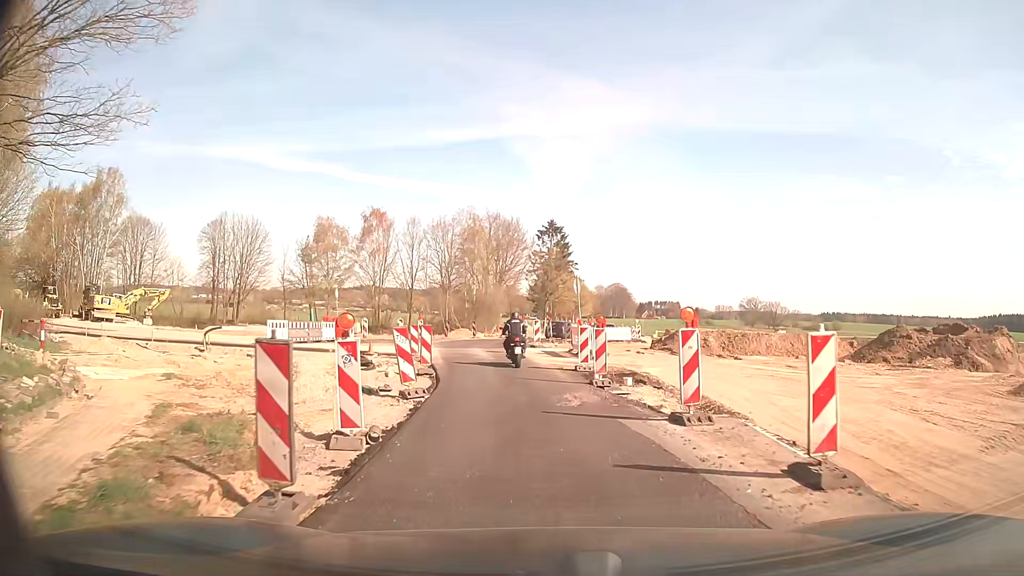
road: secondary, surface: asphalt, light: Day
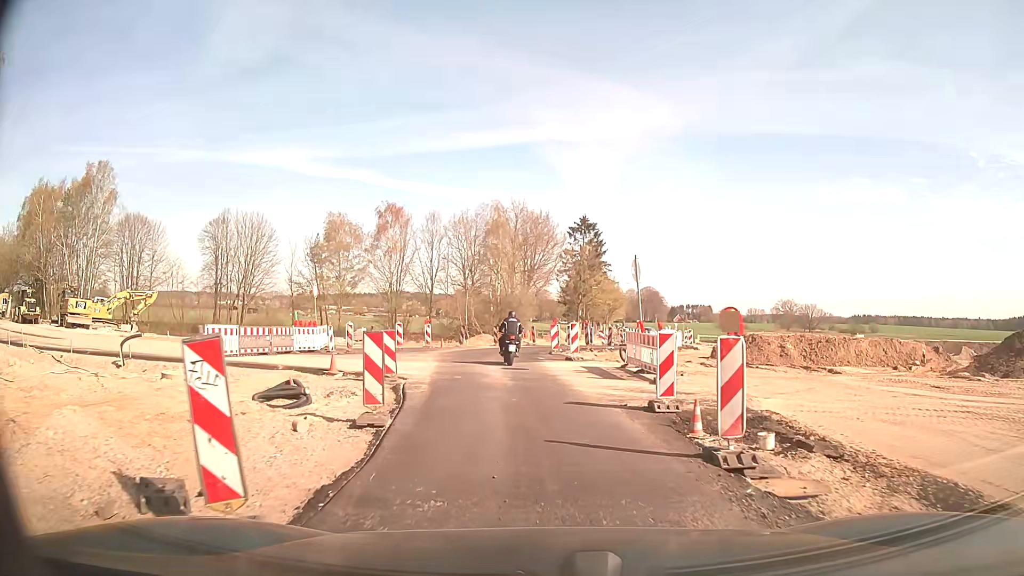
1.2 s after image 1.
(-0.2, +8.7) m; -2°
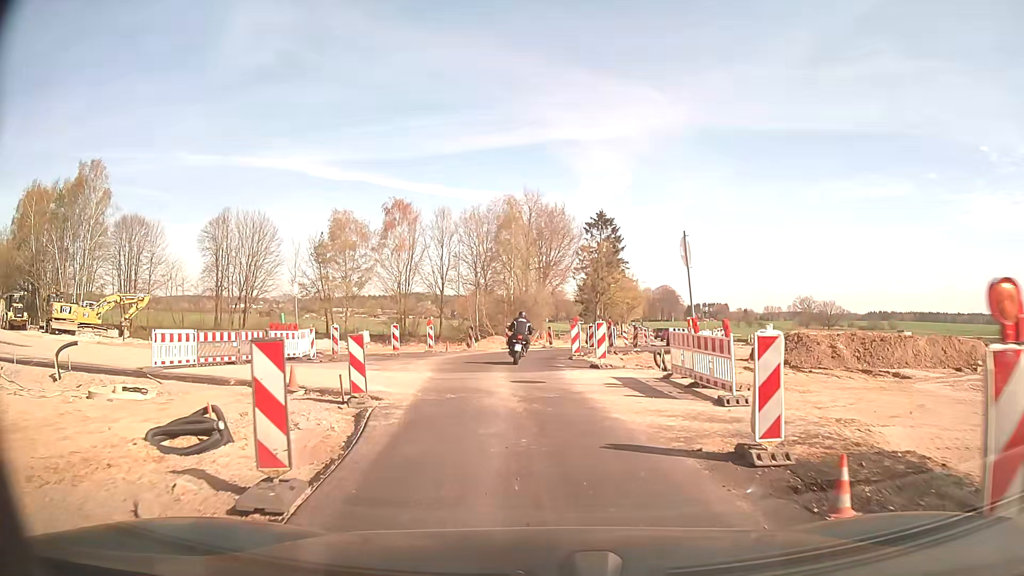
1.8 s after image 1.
(0.0, +4.3) m; -2°
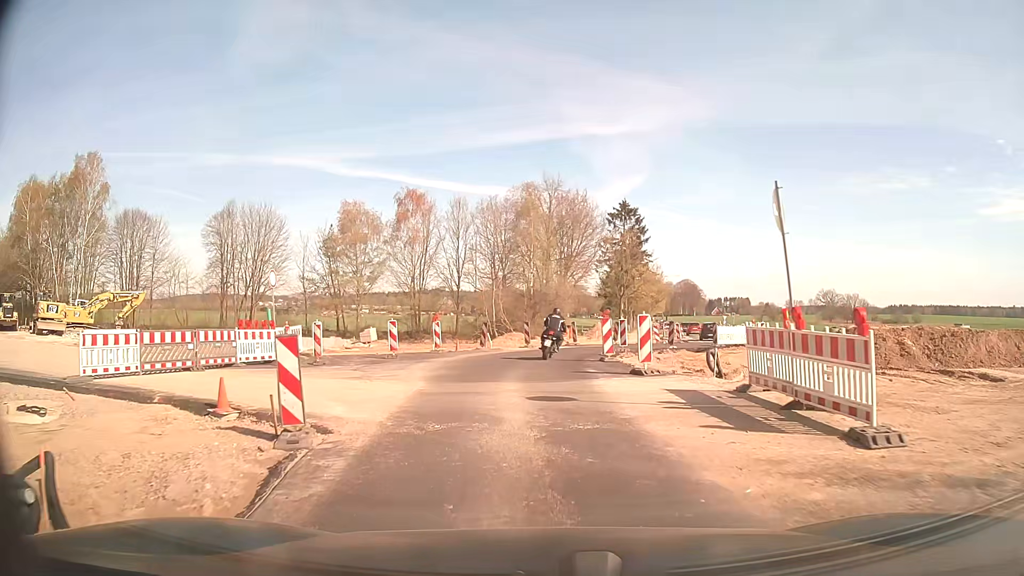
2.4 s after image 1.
(0.0, +4.3) m; -1°
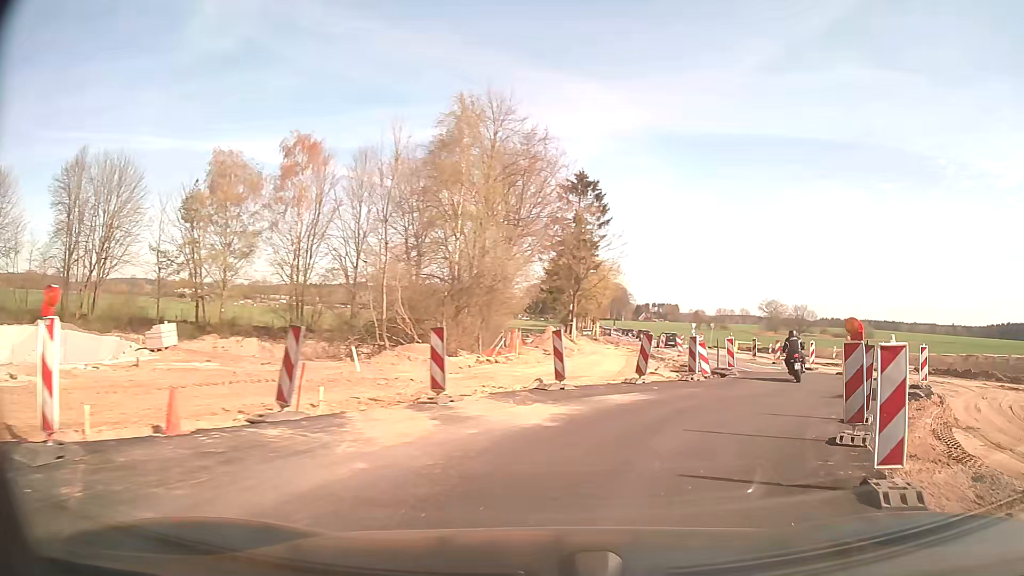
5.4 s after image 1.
(-0.8, +22.4) m; +5°
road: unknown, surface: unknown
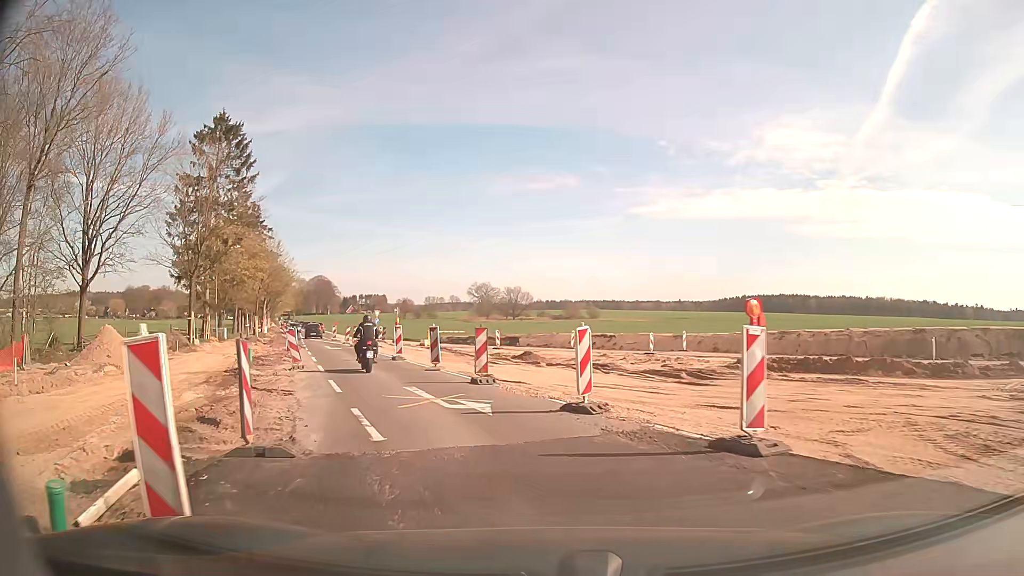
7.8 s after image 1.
(+6.9, +19.7) m; +27°
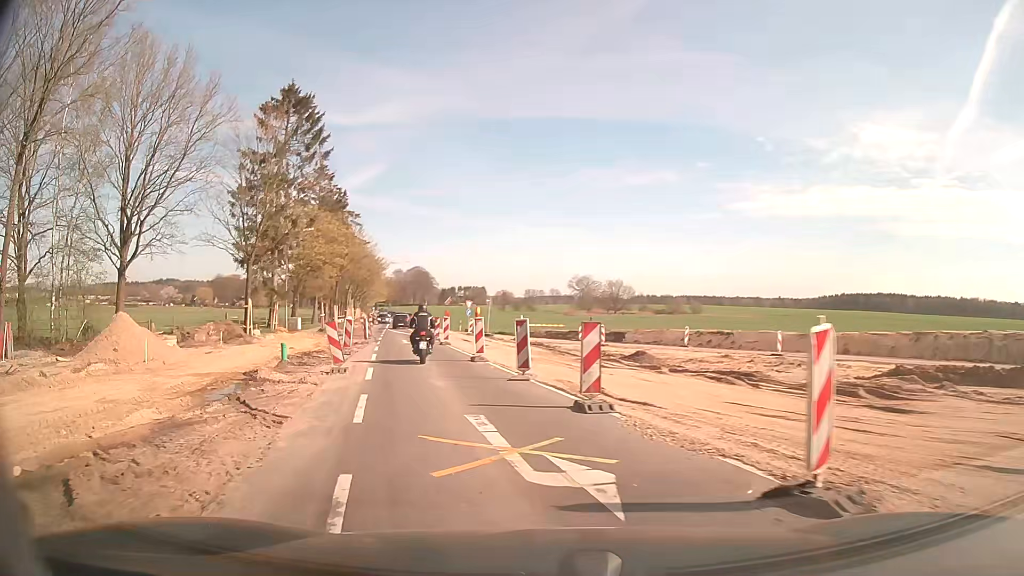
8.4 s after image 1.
(-0.4, +5.7) m; -9°
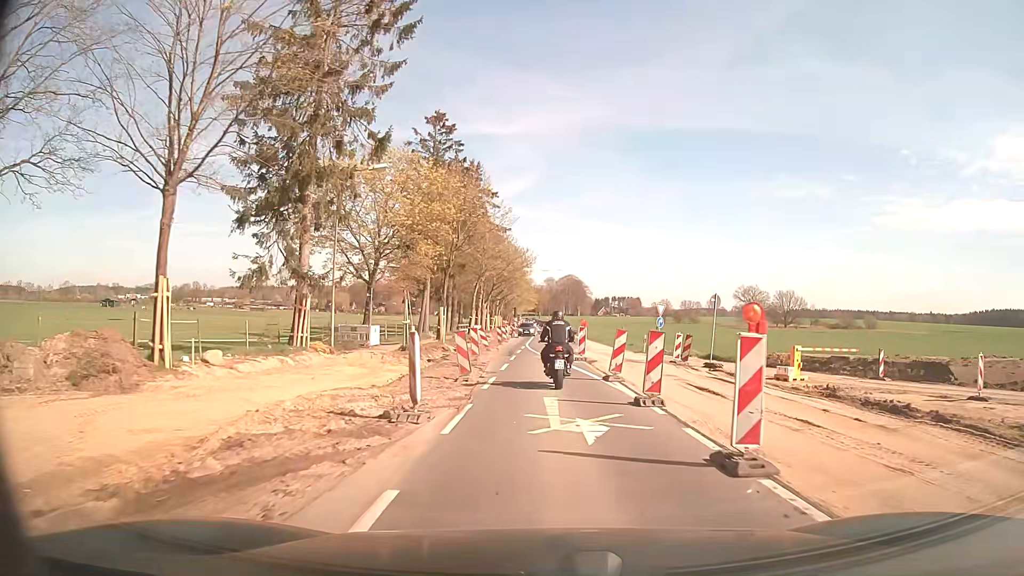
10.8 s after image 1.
(-4.6, +24.2) m; -13°
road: secondary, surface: asphalt
(0, +10) (0, +20) (0, +30) (0, +40) (+1, +50) (+2, +60) (+2, +70) (+2, +80) (+3, +90) (+2, +100) m
